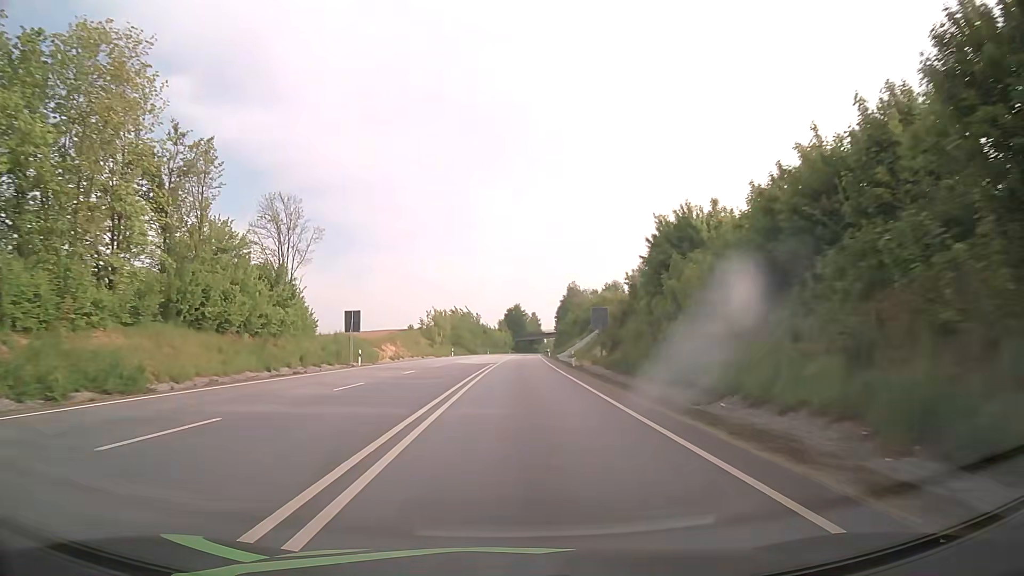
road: primary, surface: asphalt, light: Day
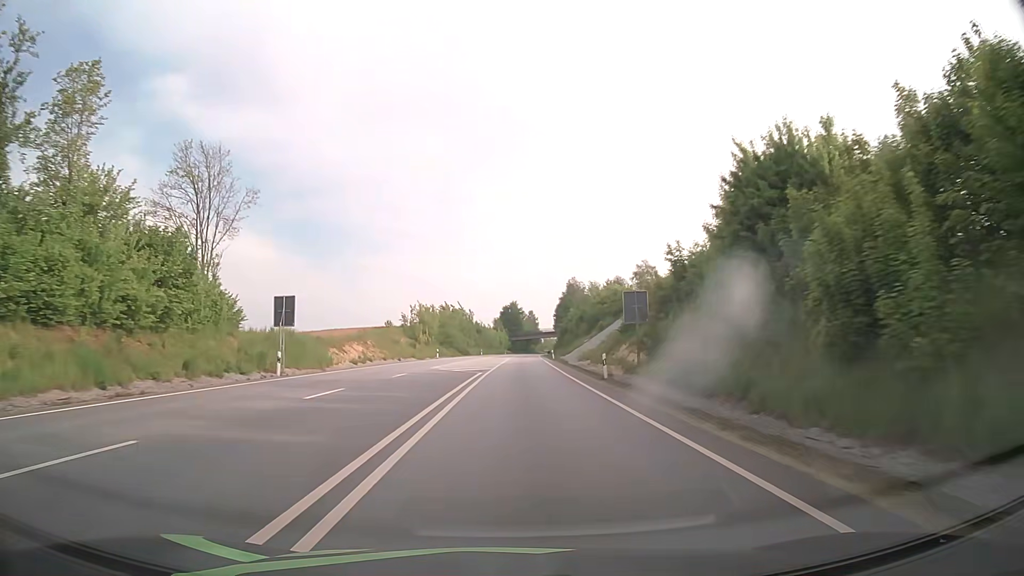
(0.0, +15.0) m; 0°
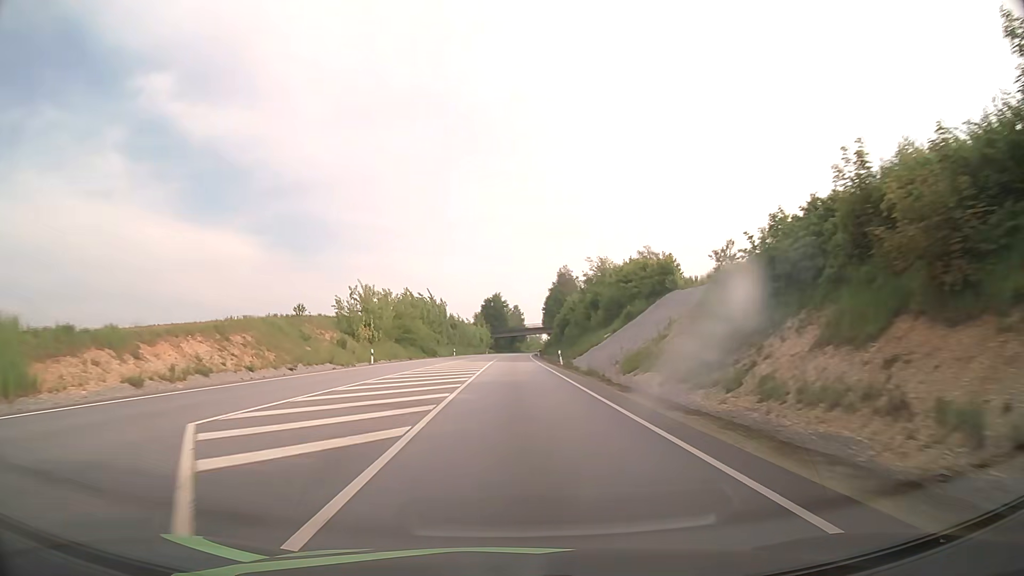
(+0.4, +30.0) m; +2°
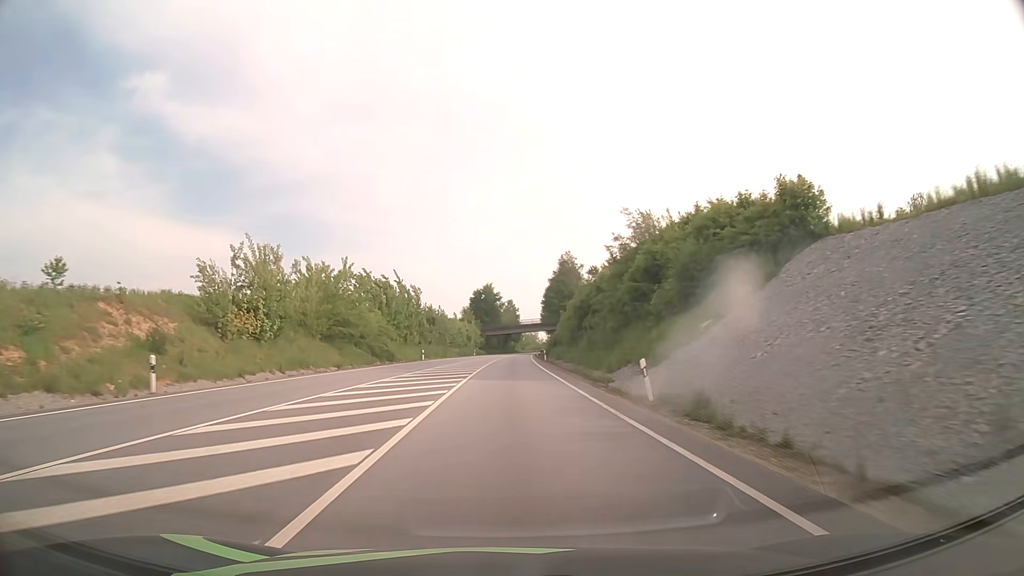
(+0.1, +30.2) m; 0°
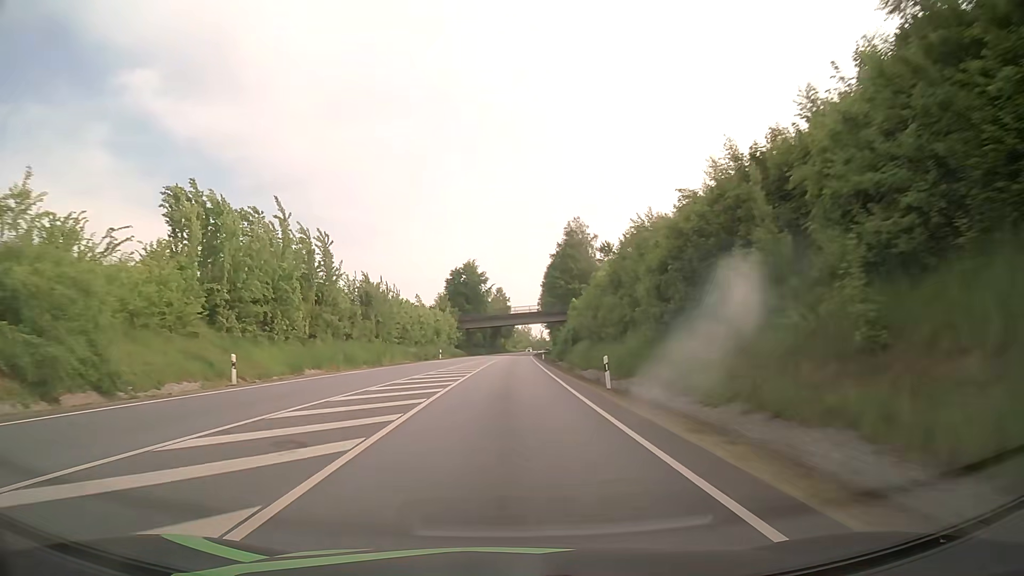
(+0.4, +45.9) m; +1°
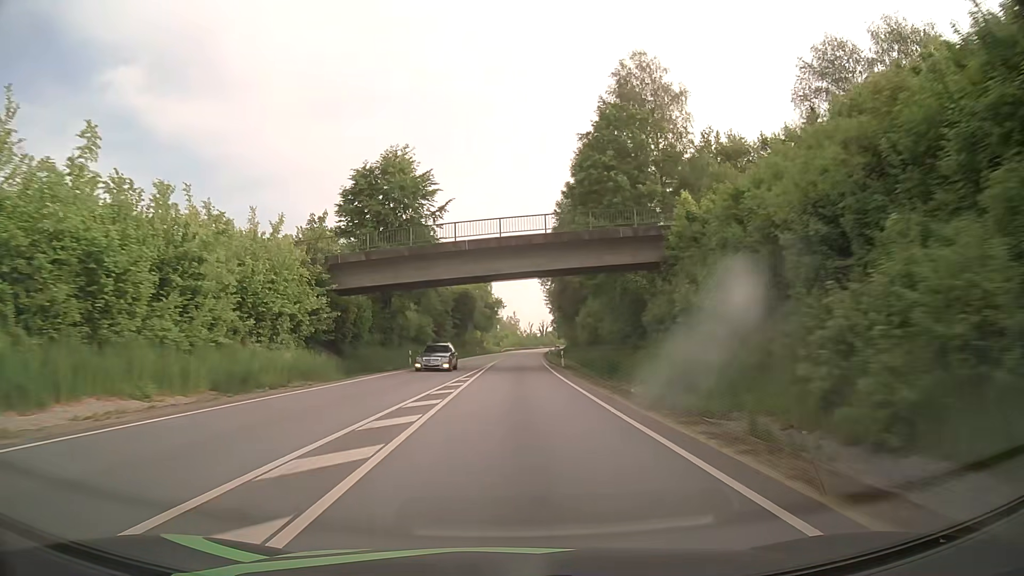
(+1.0, +78.0) m; +2°
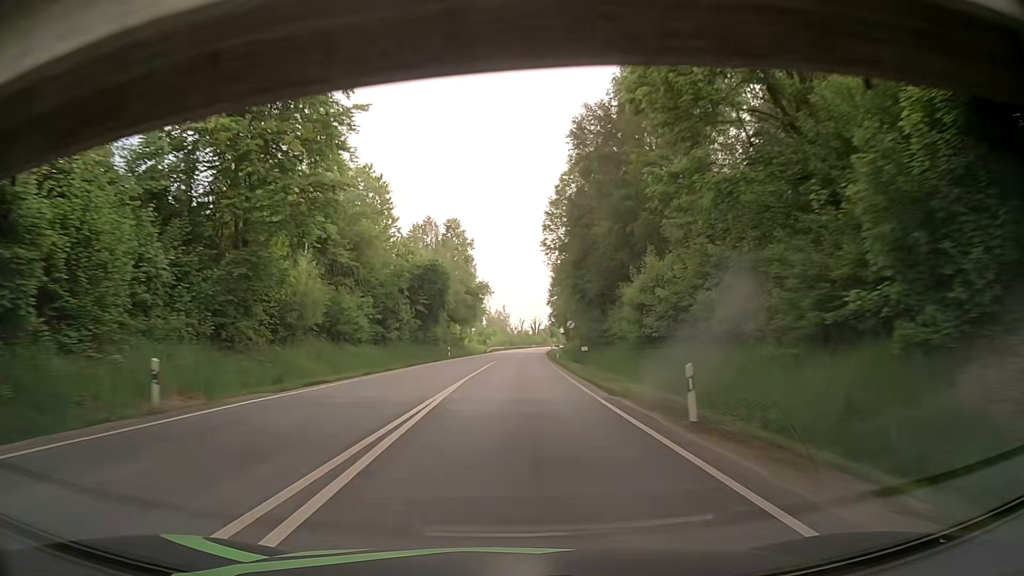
(+0.2, +31.6) m; +1°
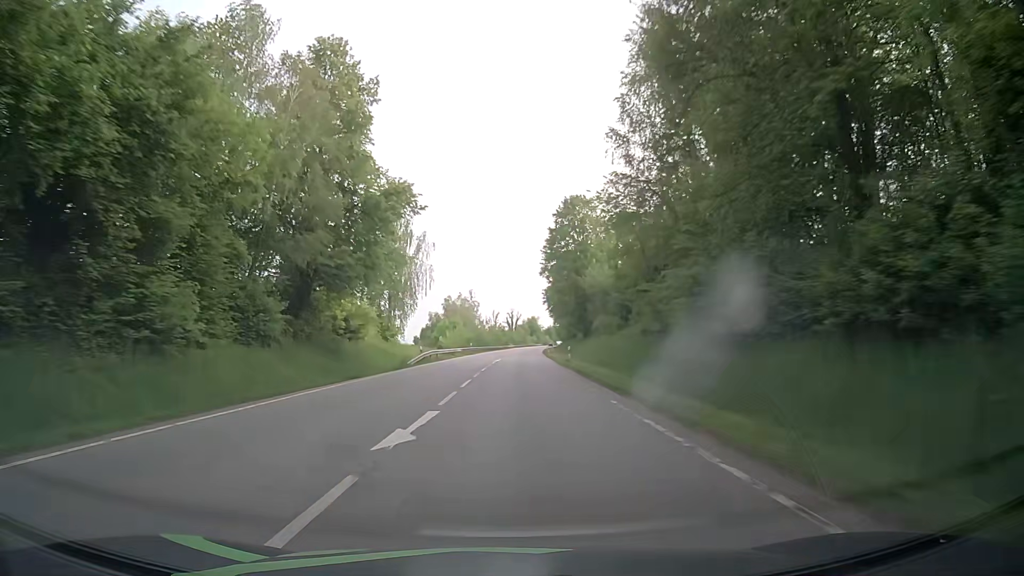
(+1.1, +63.2) m; +2°
(0, +10) (0, +20) (0, +30) (+1, +40) (+1, +50) (+1, +60) (+2, +70) (+2, +80) (+3, +90) (+3, +100) m
